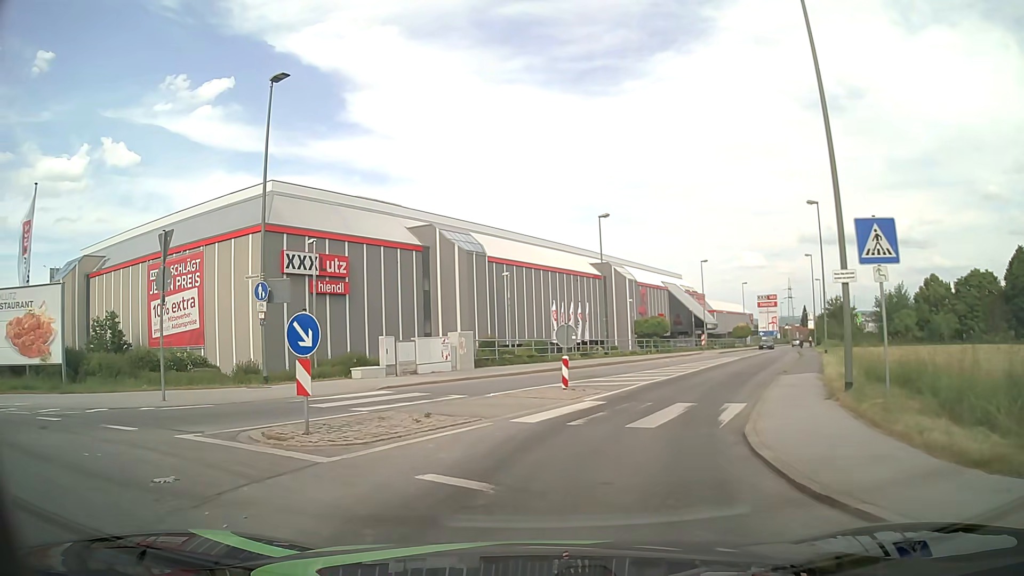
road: tertiary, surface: asphalt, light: Day
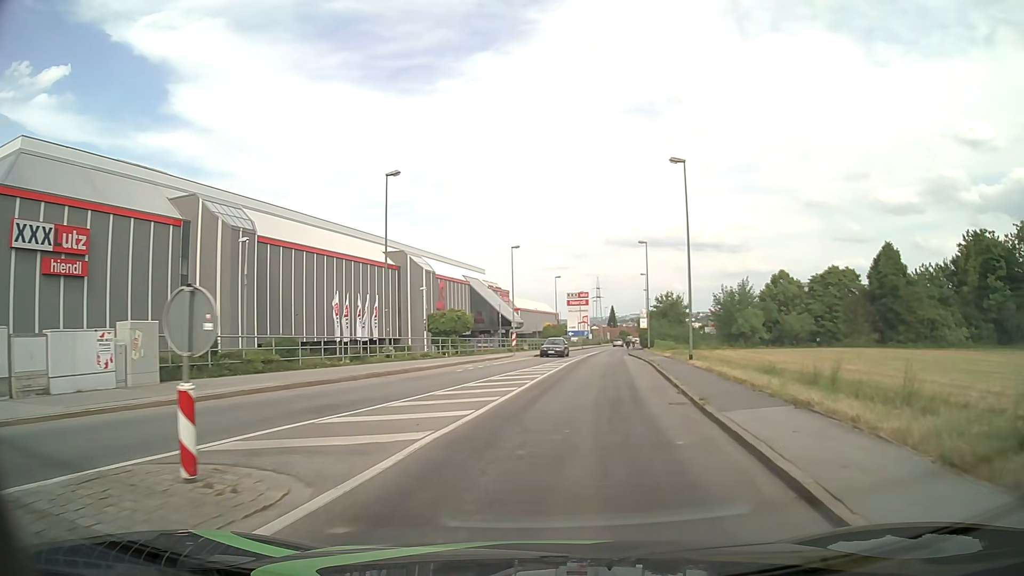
(+1.7, +12.0) m; +18°
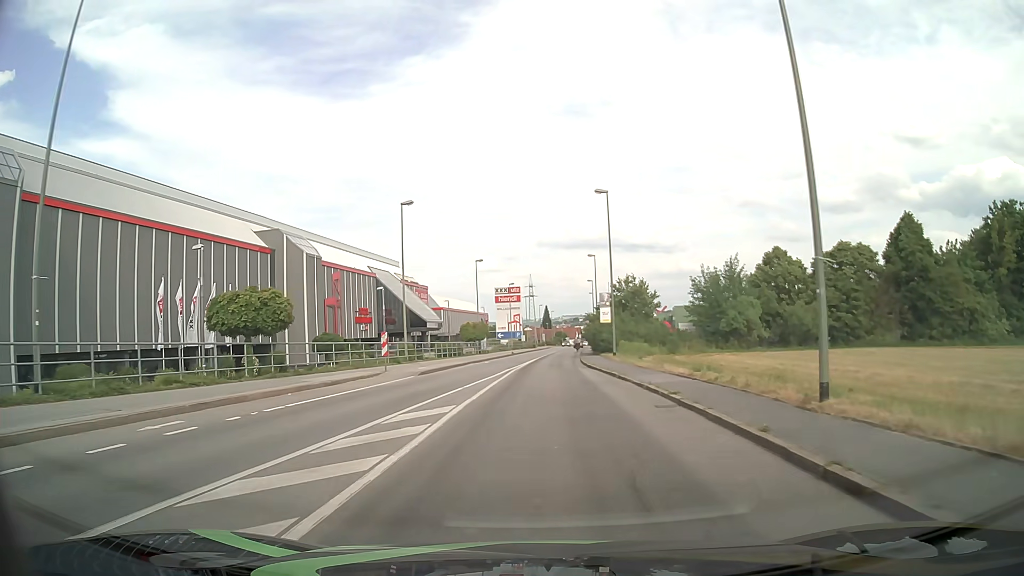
(+1.7, +22.8) m; +6°
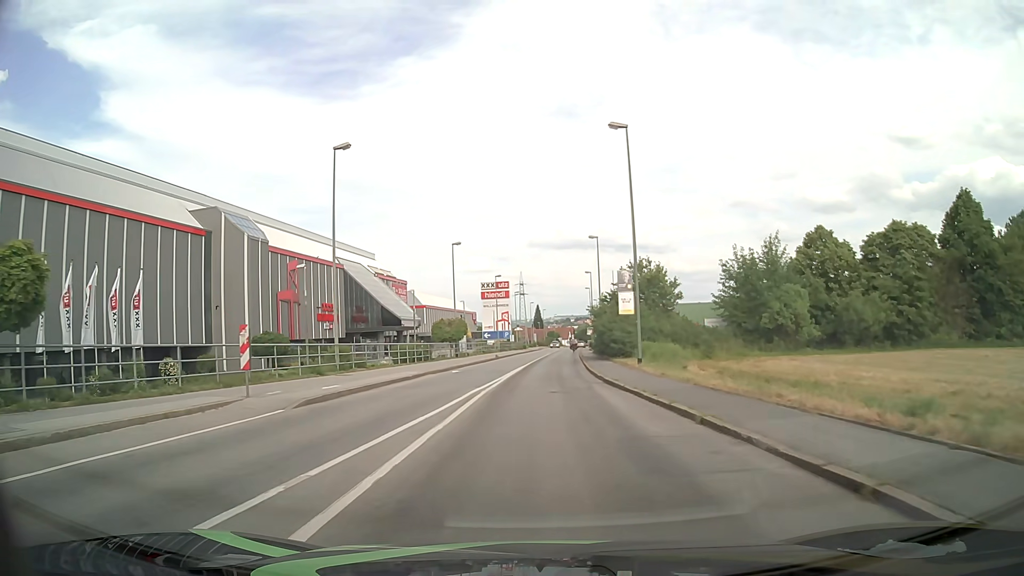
(+0.1, +13.1) m; +1°
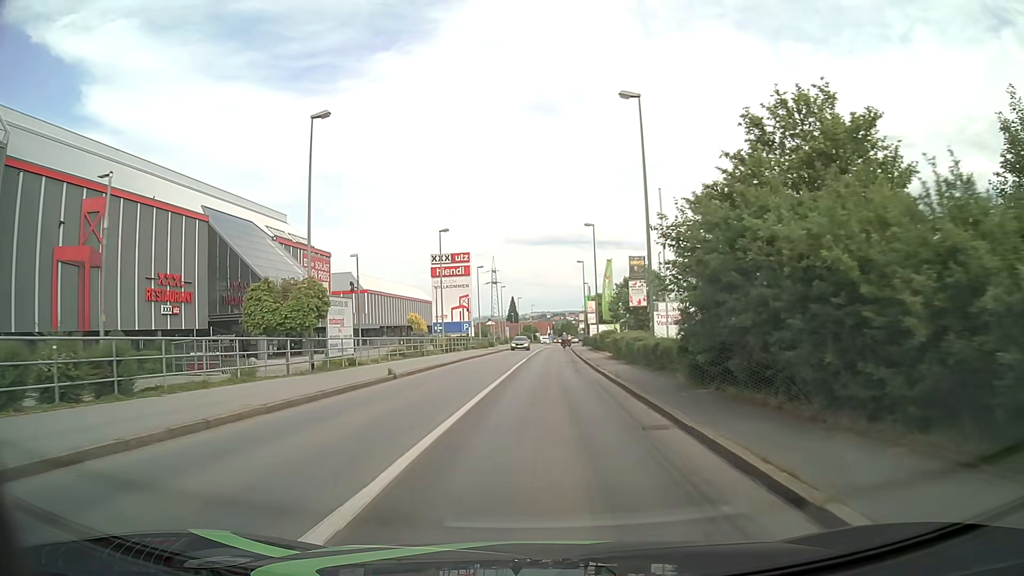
(+0.5, +33.9) m; +1°
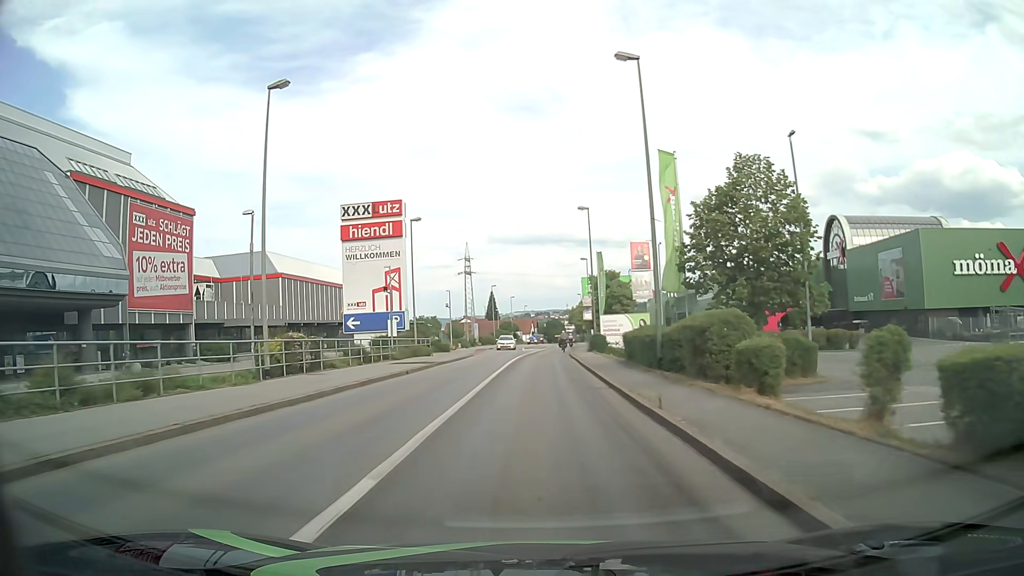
(+0.9, +33.3) m; +2°
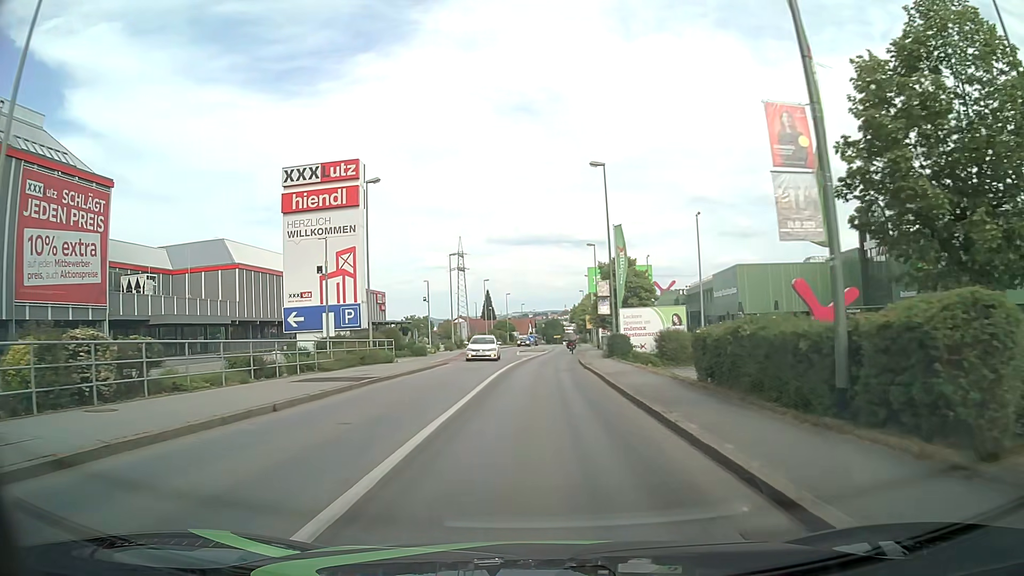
(-0.1, +12.7) m; 0°
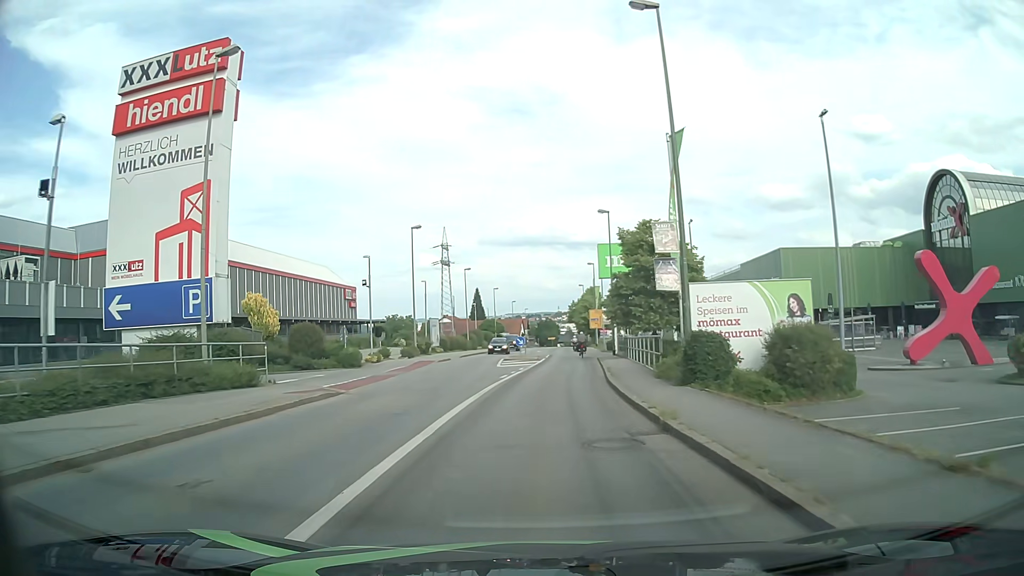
(0.0, +18.2) m; 0°
(0, +10) (0, +20) (+1, +30) (+2, +40) (+2, +50) (+3, +60) (+3, +70) (+3, +80) (+4, +90) (+4, +100) m
